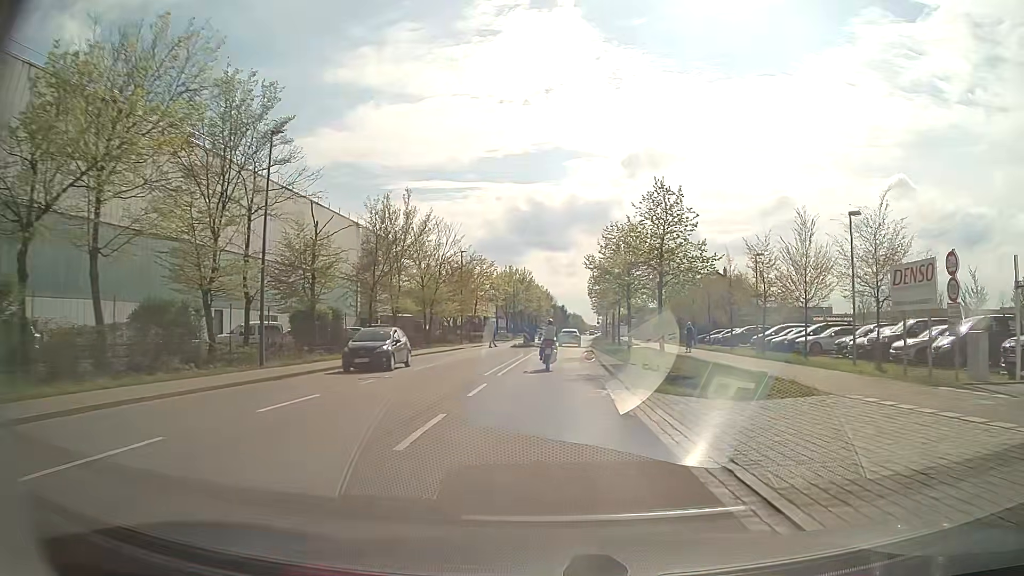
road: residential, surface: asphalt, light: Day
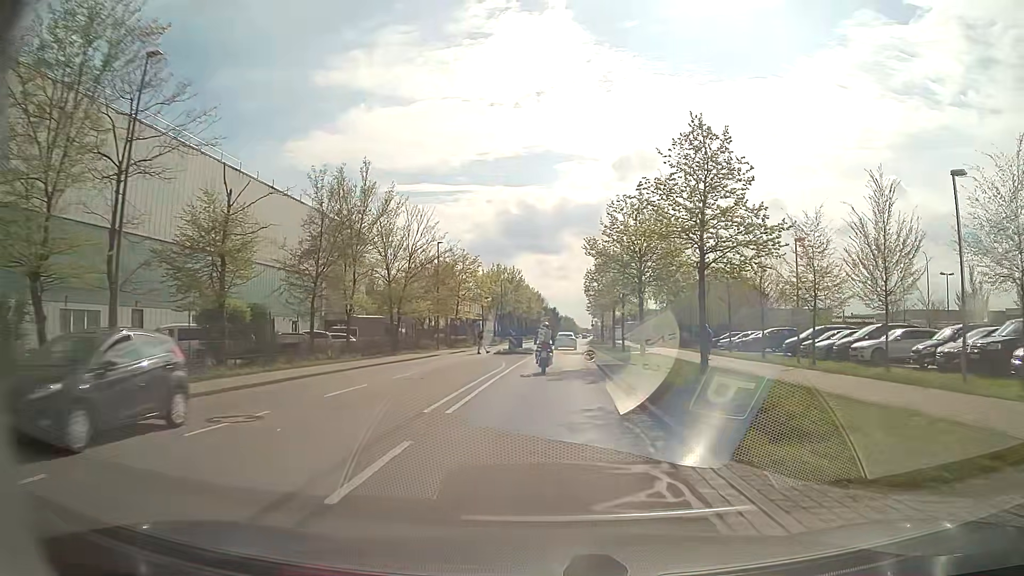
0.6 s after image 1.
(+0.1, +8.3) m; +1°
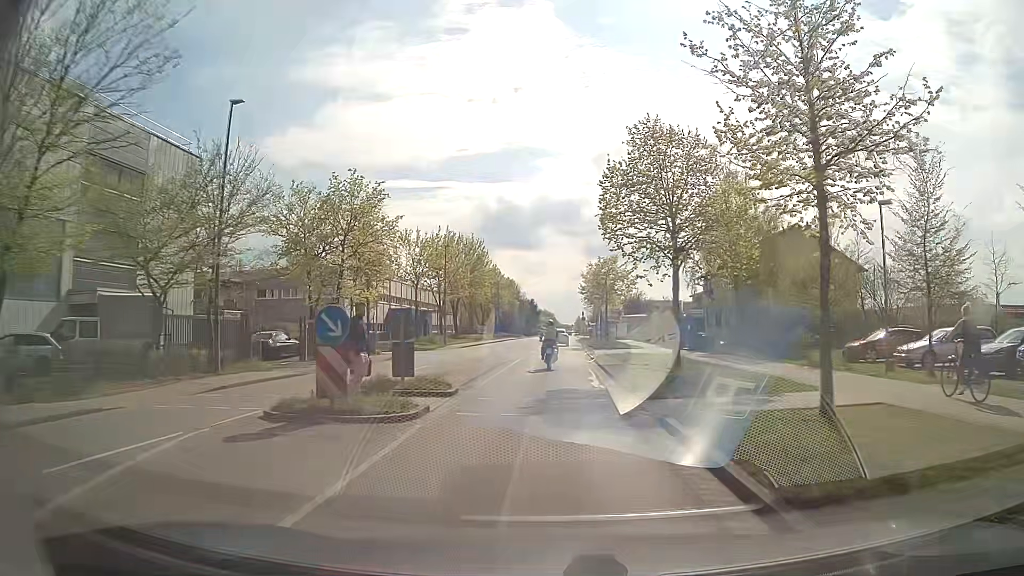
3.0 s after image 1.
(+0.5, +32.9) m; +2°
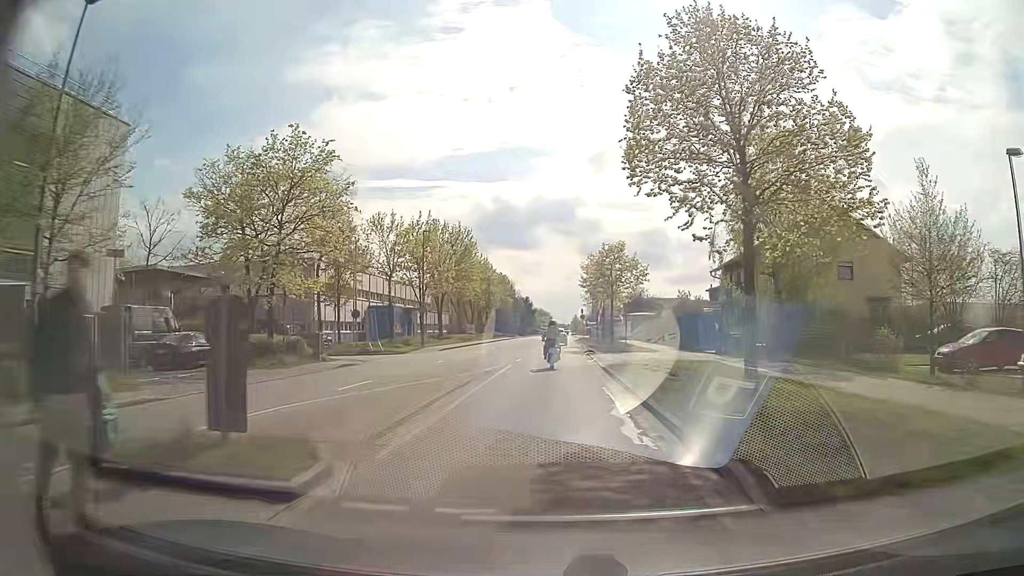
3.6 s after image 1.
(0.0, +8.2) m; 0°
